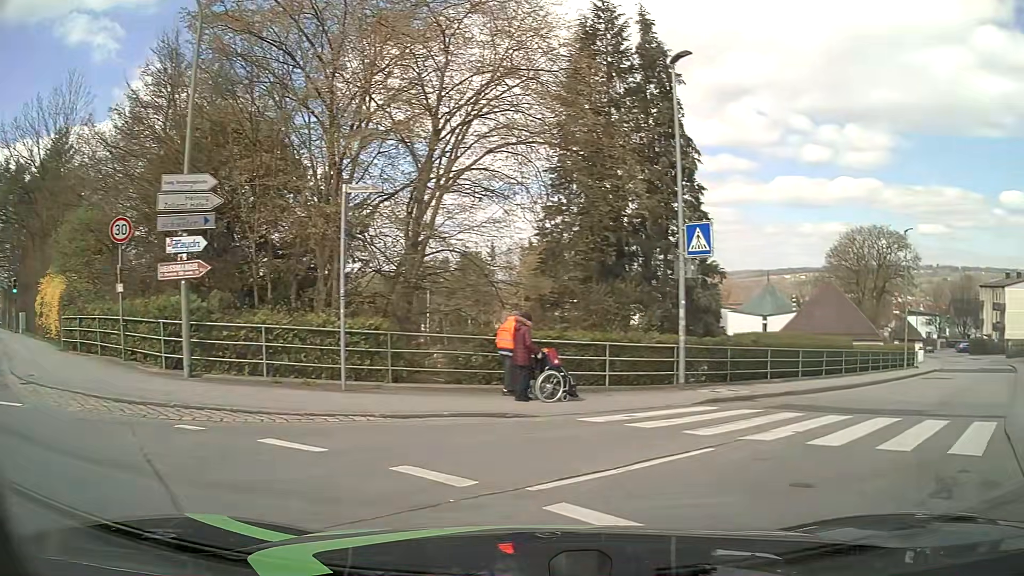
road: unclassified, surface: asphalt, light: Day
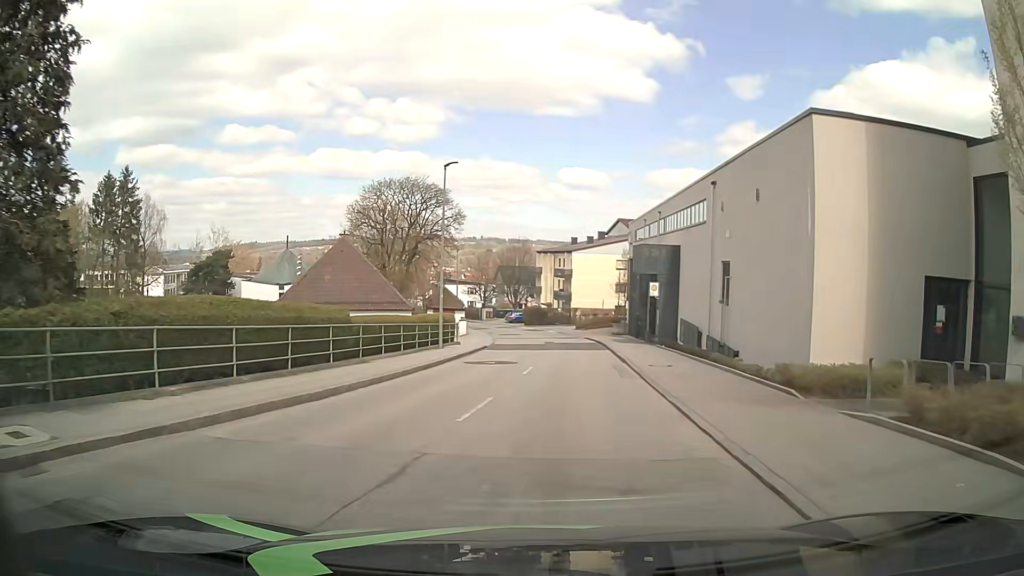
(+5.0, +9.9) m; +41°
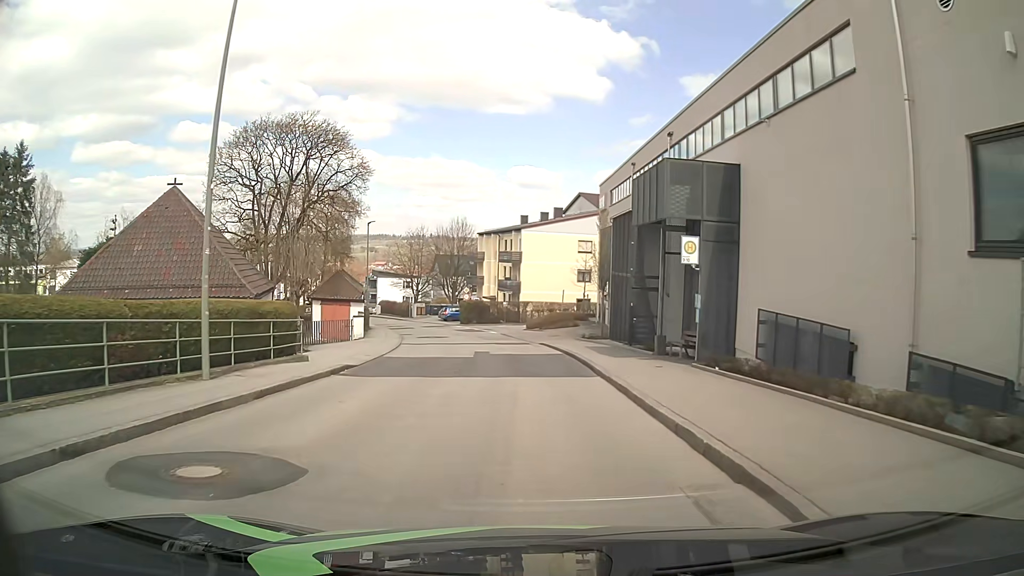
(+0.8, +18.2) m; +4°
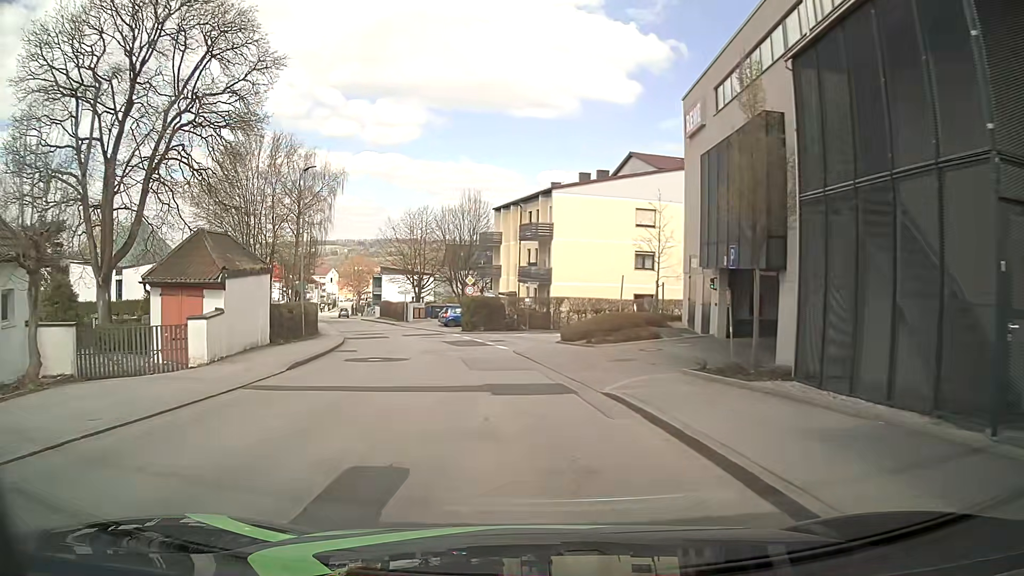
(-0.4, +20.6) m; -3°
